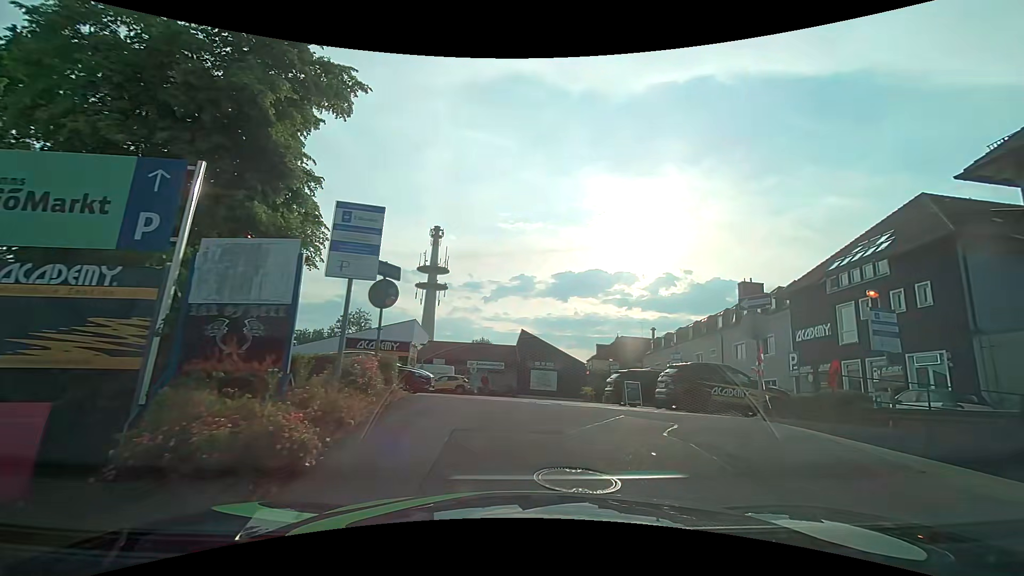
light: Day
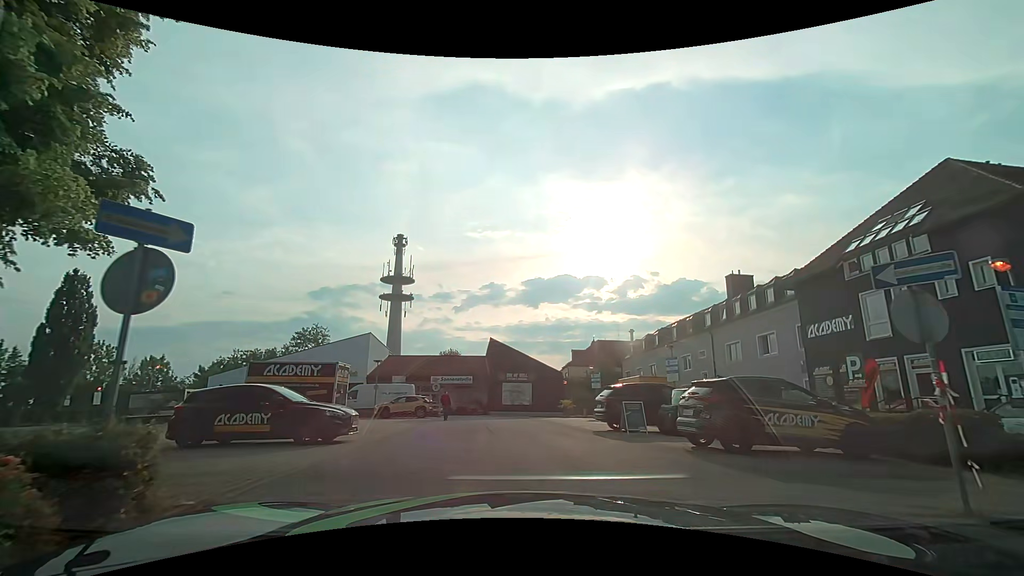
(+0.3, +5.4) m; +4°
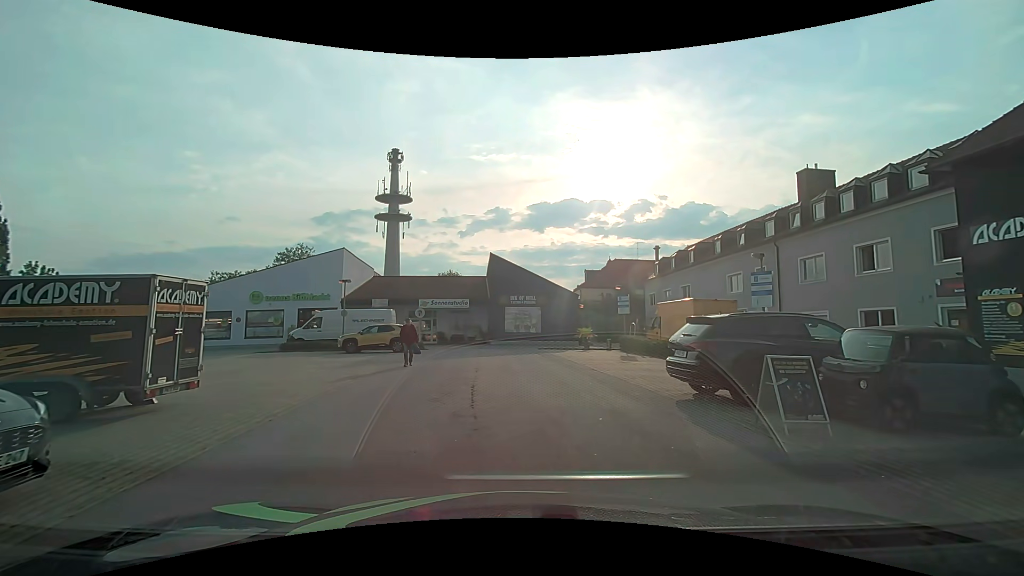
(-0.1, +8.9) m; -1°
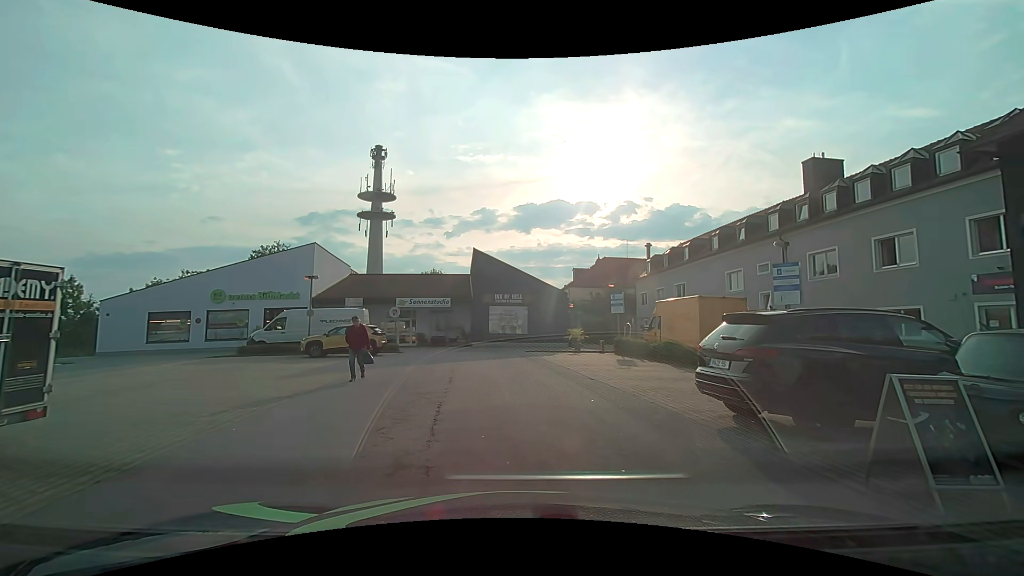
(0.0, +2.7) m; +3°
